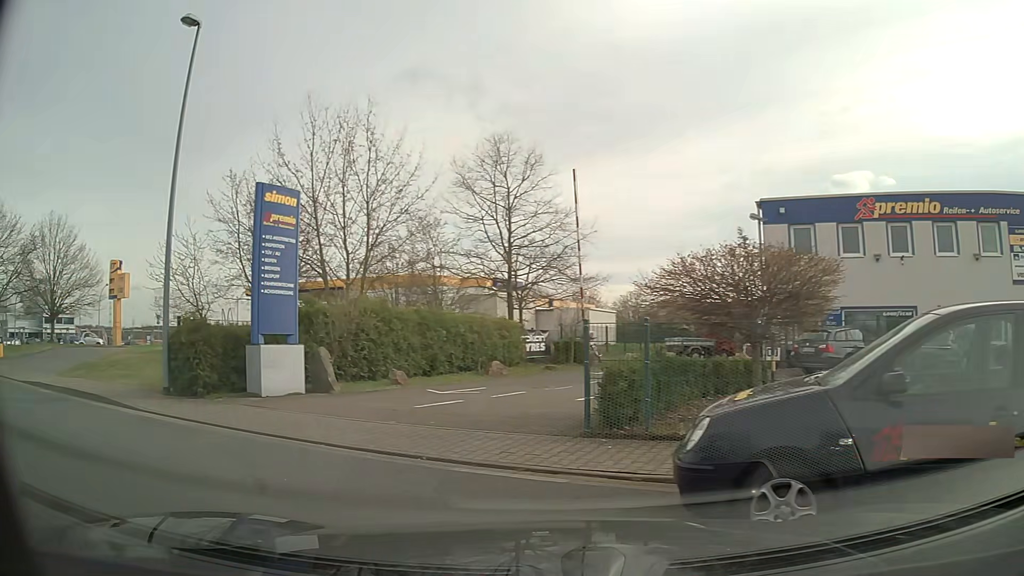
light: Day
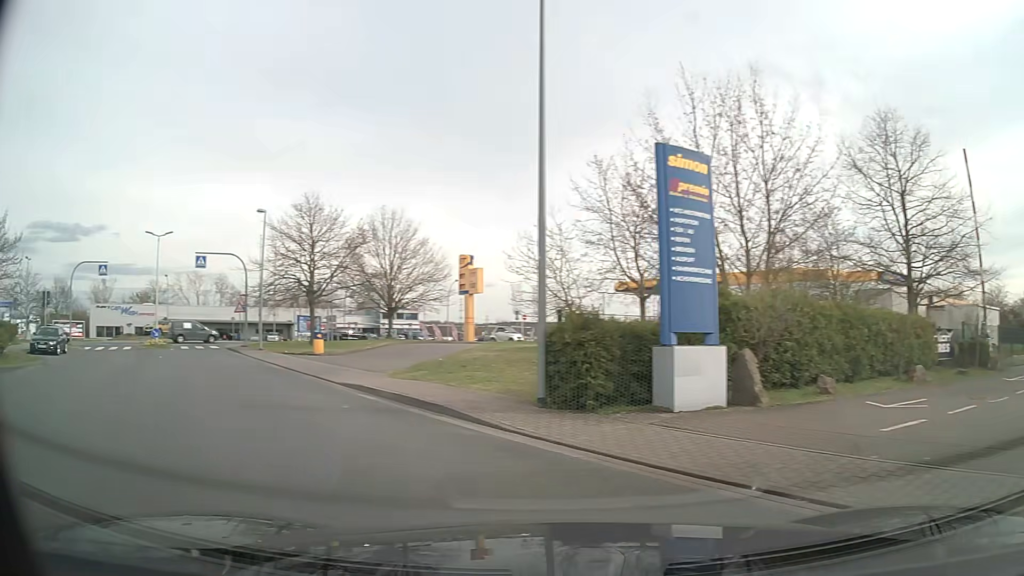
(-0.9, +2.9) m; -31°
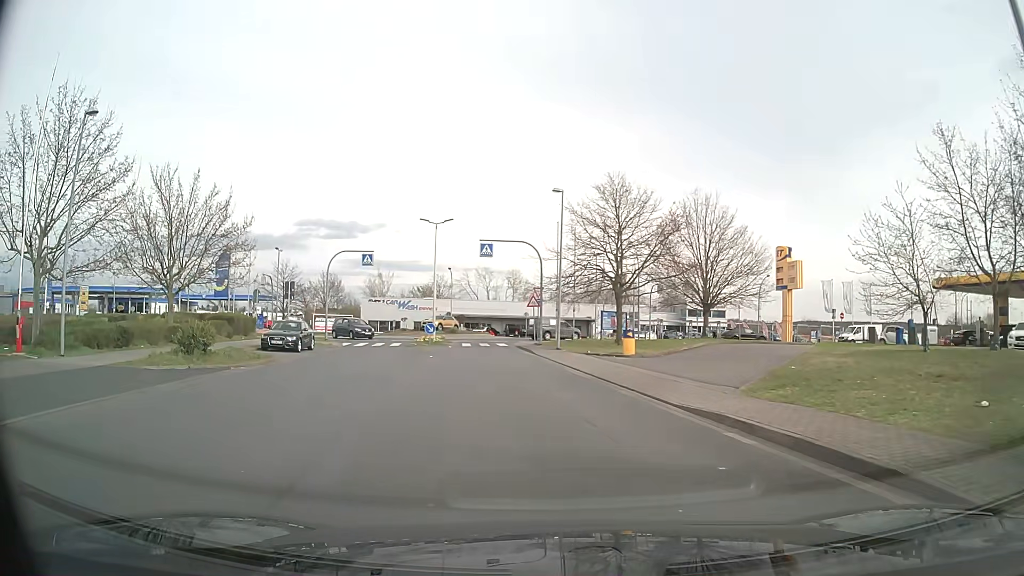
(-1.5, +5.2) m; -26°
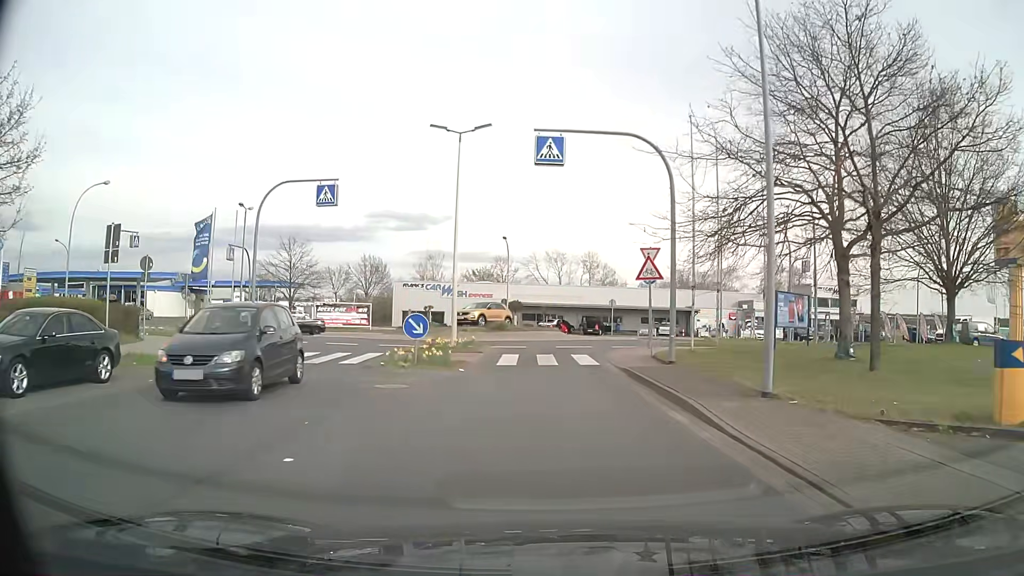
(-1.2, +21.8) m; -6°
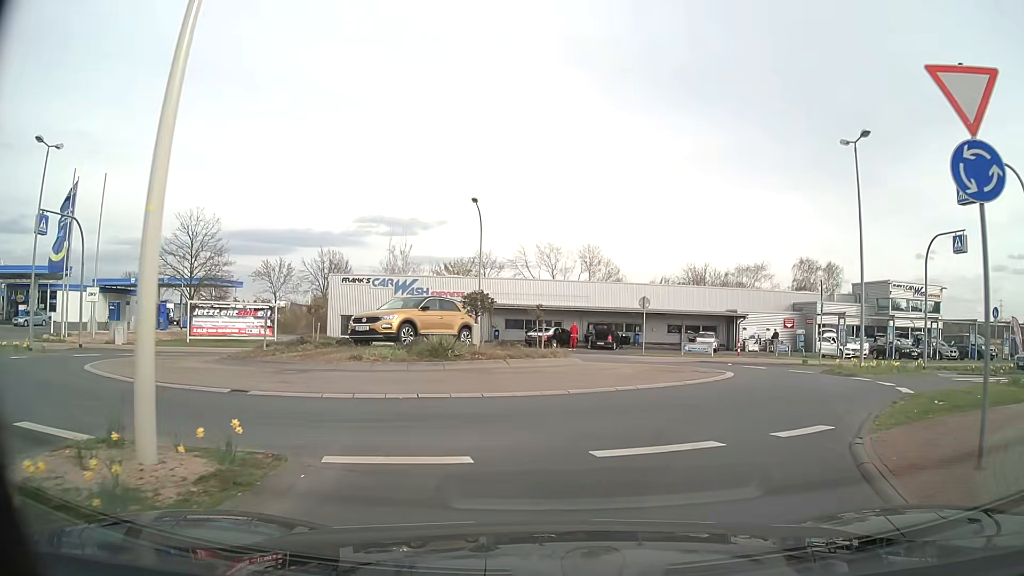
(-0.1, +19.3) m; +1°
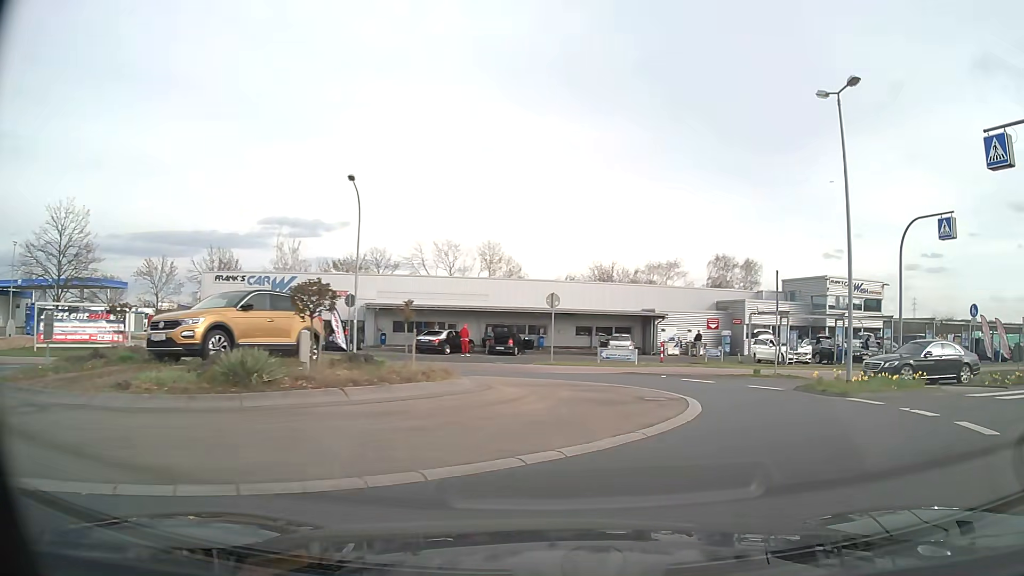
(+0.3, +5.8) m; +8°
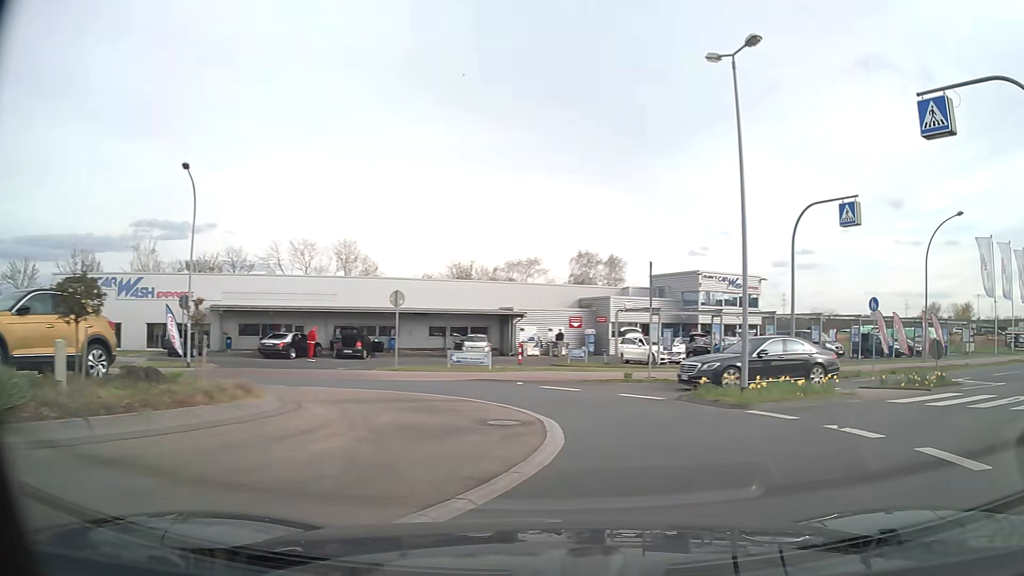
(+0.3, +2.8) m; +11°
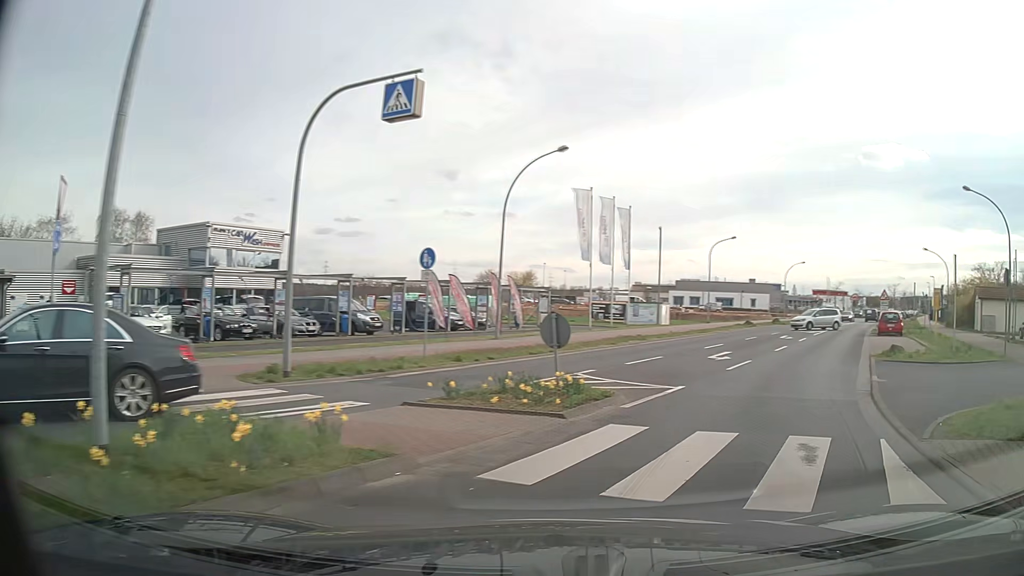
(+3.3, +8.9) m; +39°
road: tertiary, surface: asphalt
(+3, +9) (+7, +18) (+12, +27) (+17, +36) (+22, +45) (+27, +53) (+32, +62) (+38, +70) (+43, +79) (+48, +87) m
